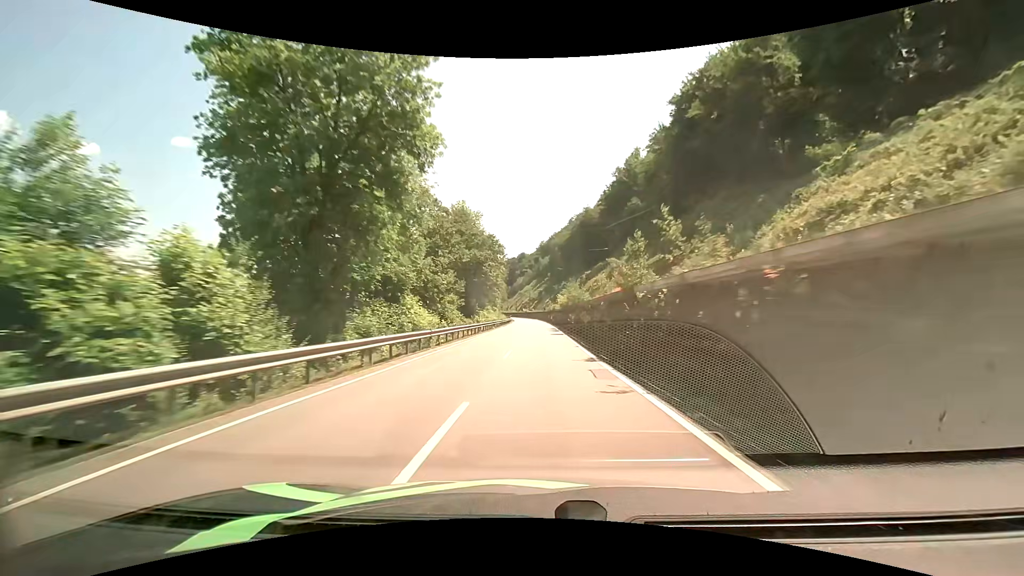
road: primary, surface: asphalt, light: Day
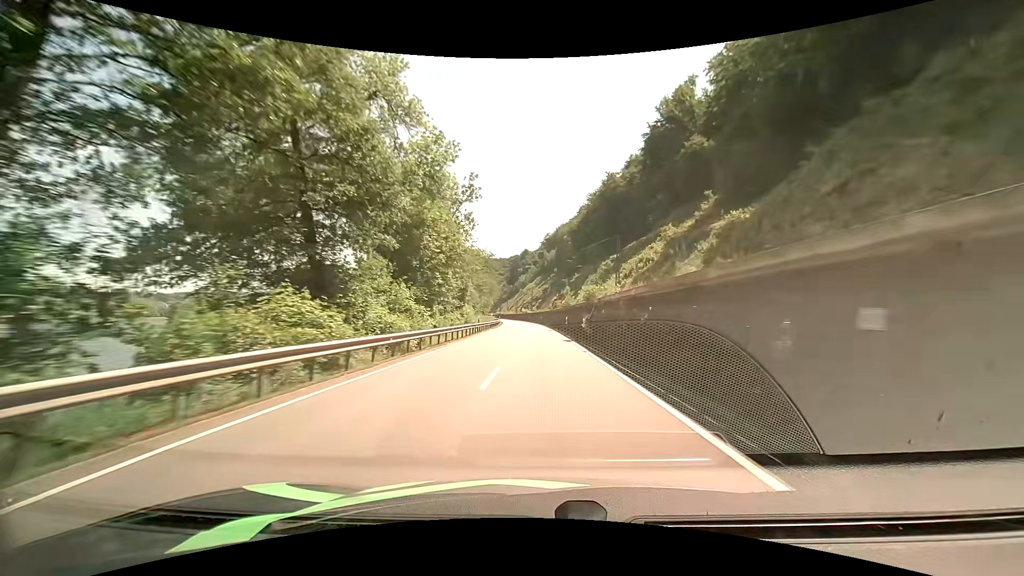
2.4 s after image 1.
(+0.1, +54.4) m; 0°
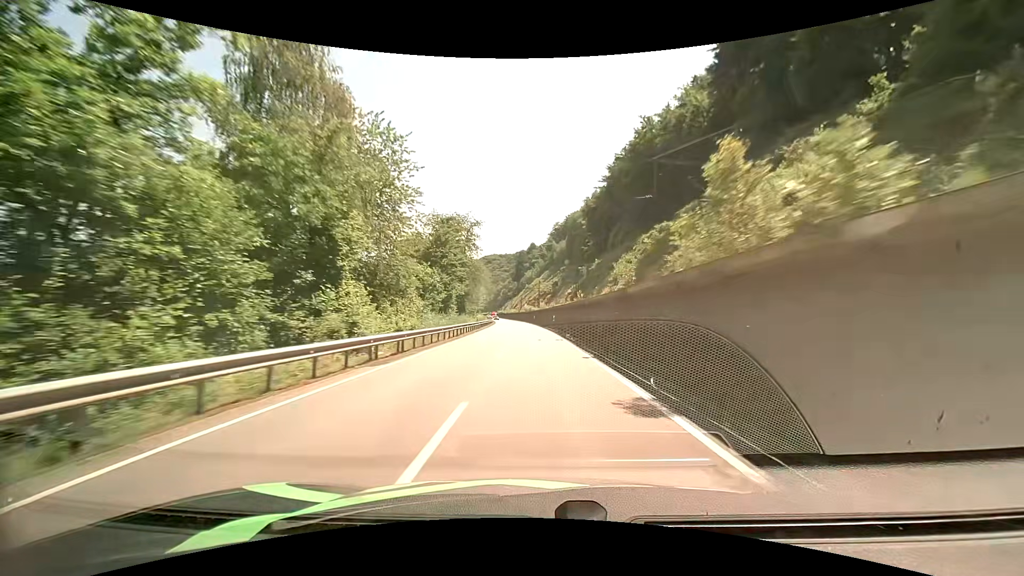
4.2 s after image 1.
(-0.2, +41.3) m; -1°
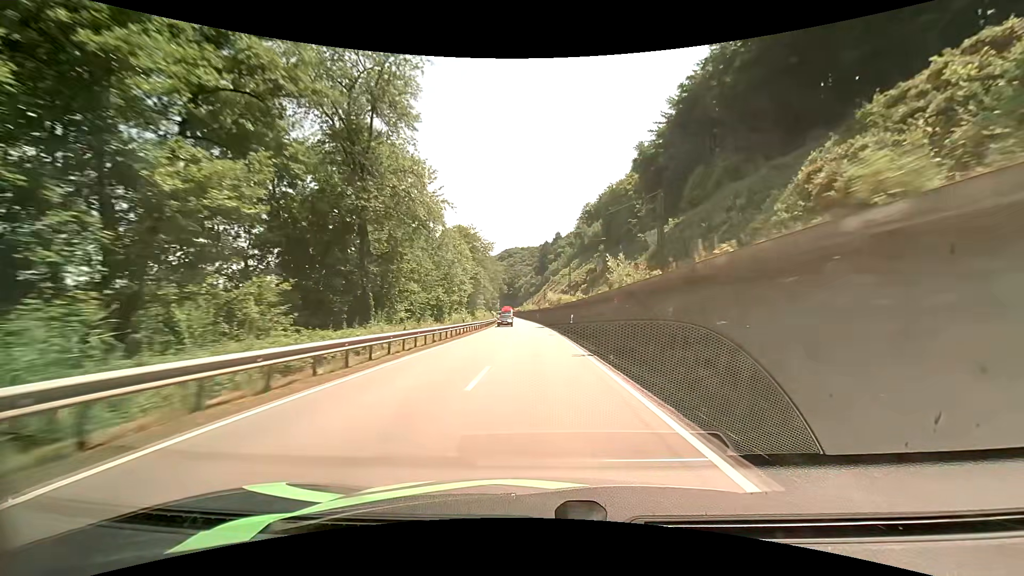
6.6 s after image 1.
(-0.9, +54.3) m; -2°
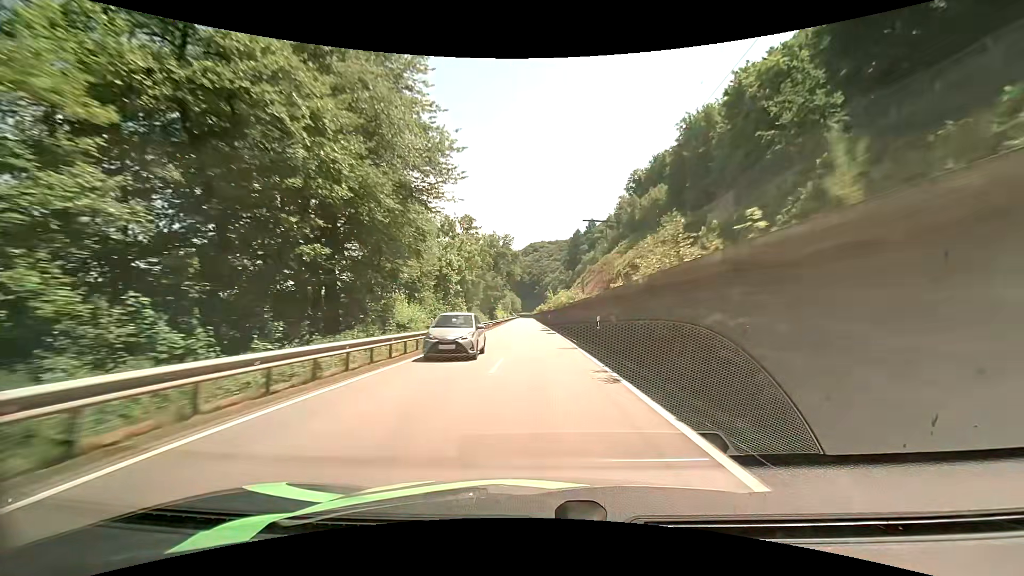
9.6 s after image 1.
(-1.7, +68.8) m; -3°
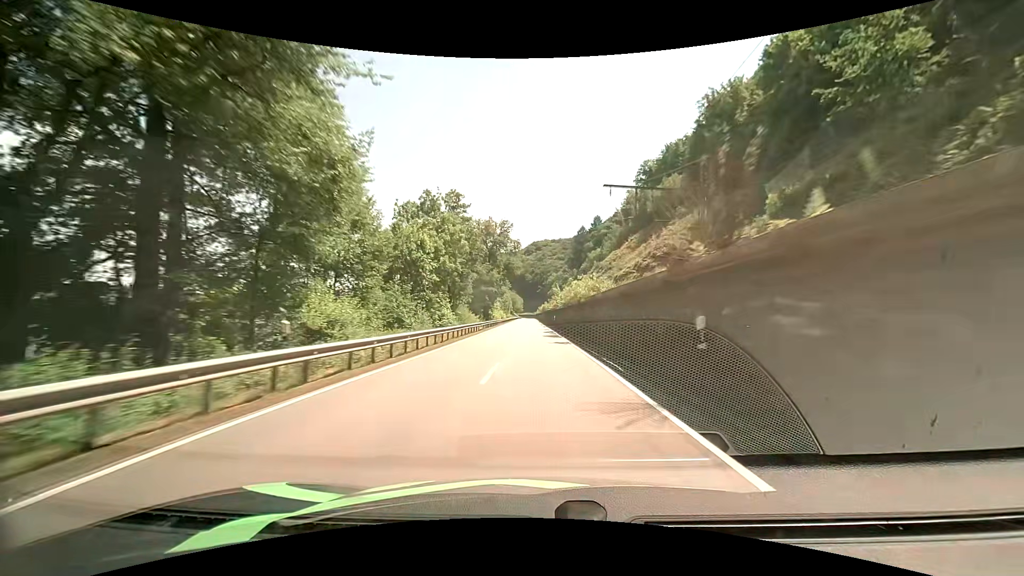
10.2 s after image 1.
(-0.1, +13.9) m; -1°
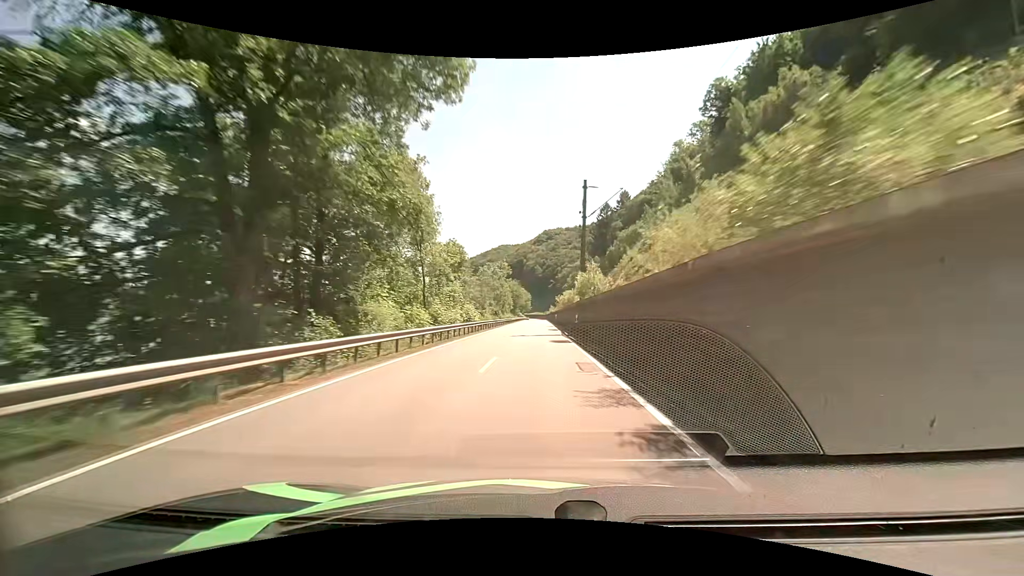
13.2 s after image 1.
(-0.7, +70.1) m; -1°
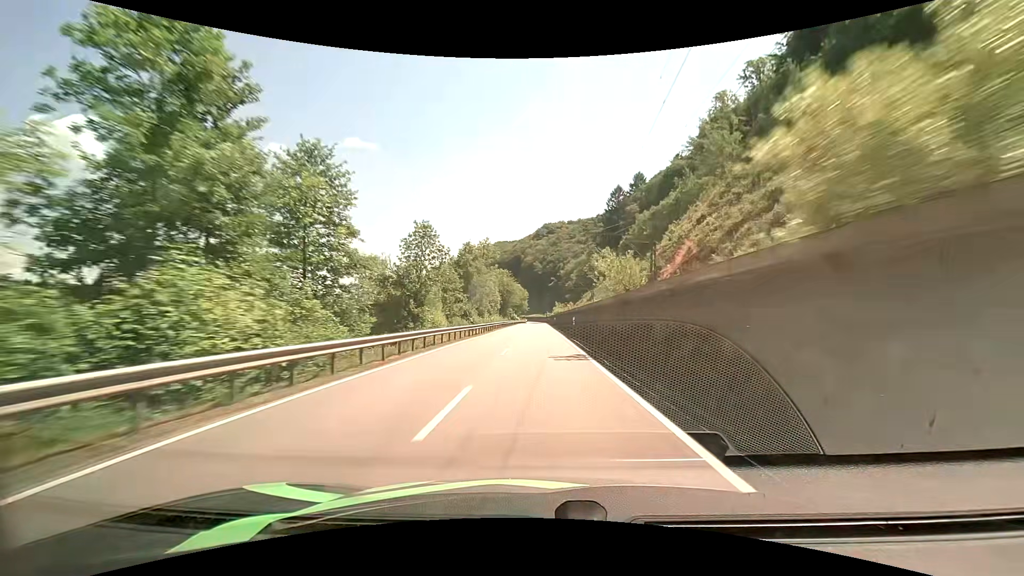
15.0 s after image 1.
(-0.1, +41.7) m; 0°
(0, +10) (0, +20) (0, +30) (0, +40) (0, +50) (0, +60) (0, +70) (0, +80) (0, +90) (0, +100) m
